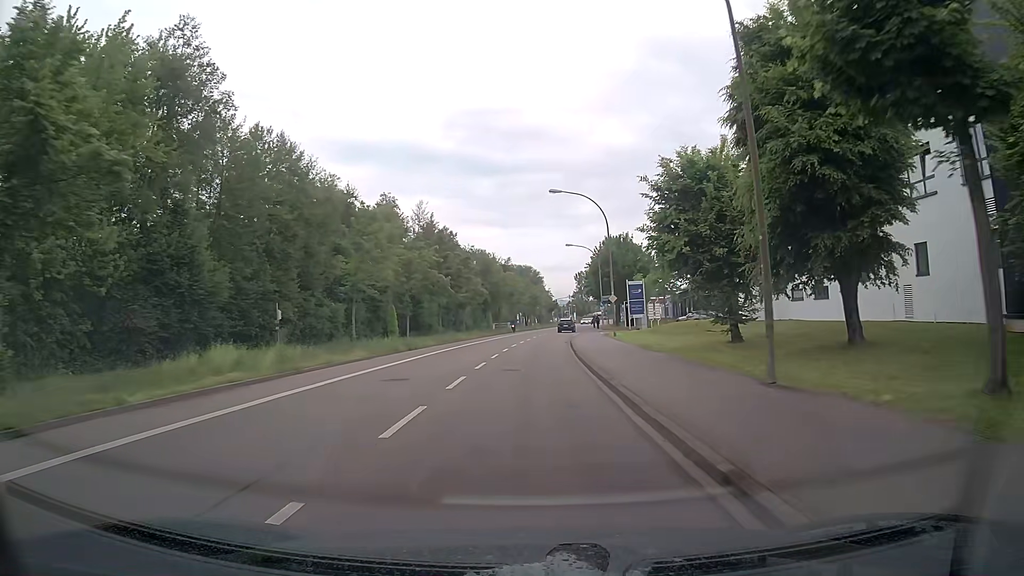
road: tertiary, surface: asphalt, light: Day
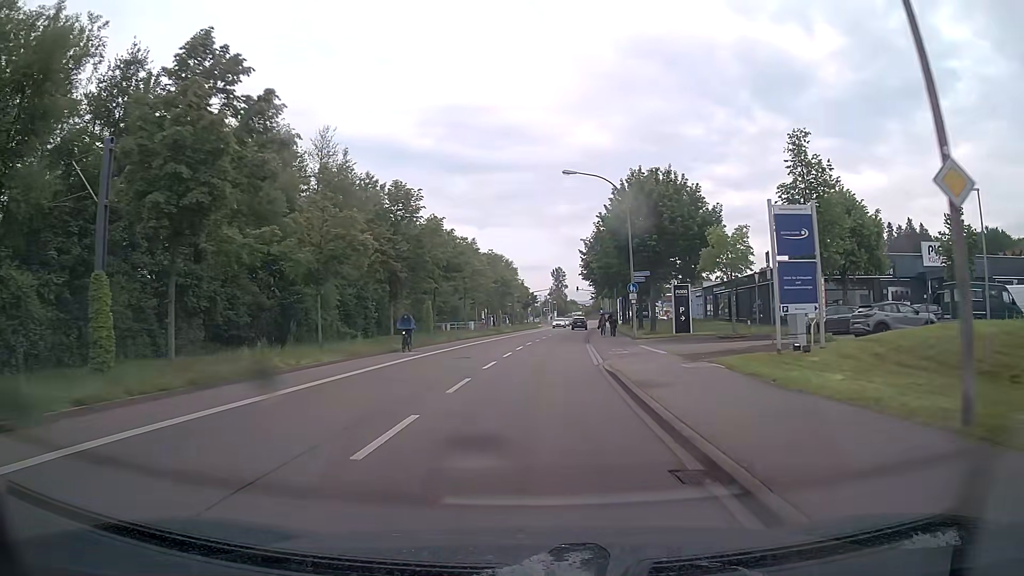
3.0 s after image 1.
(+0.5, +37.5) m; +2°
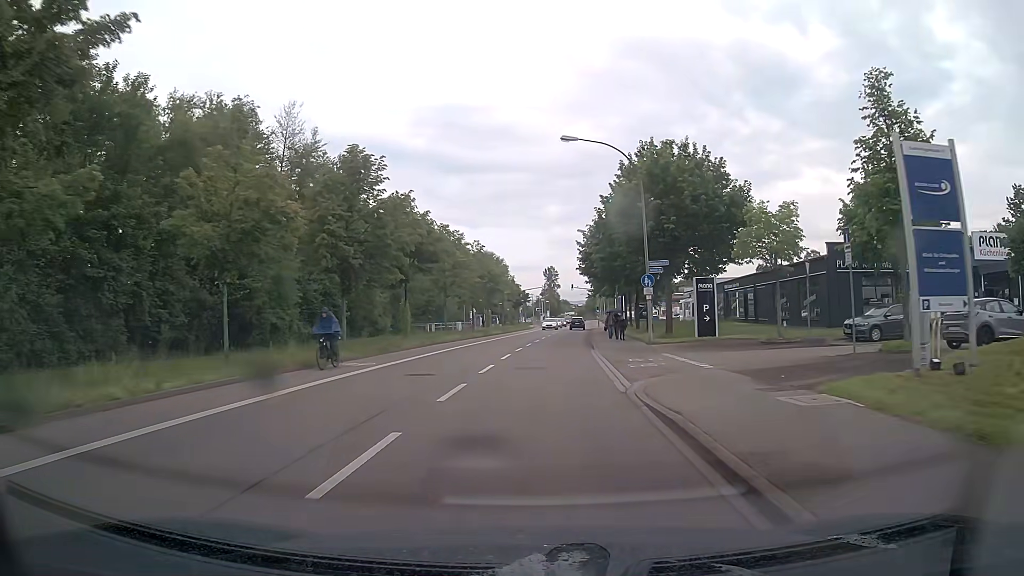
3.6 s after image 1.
(+0.1, +7.5) m; +1°
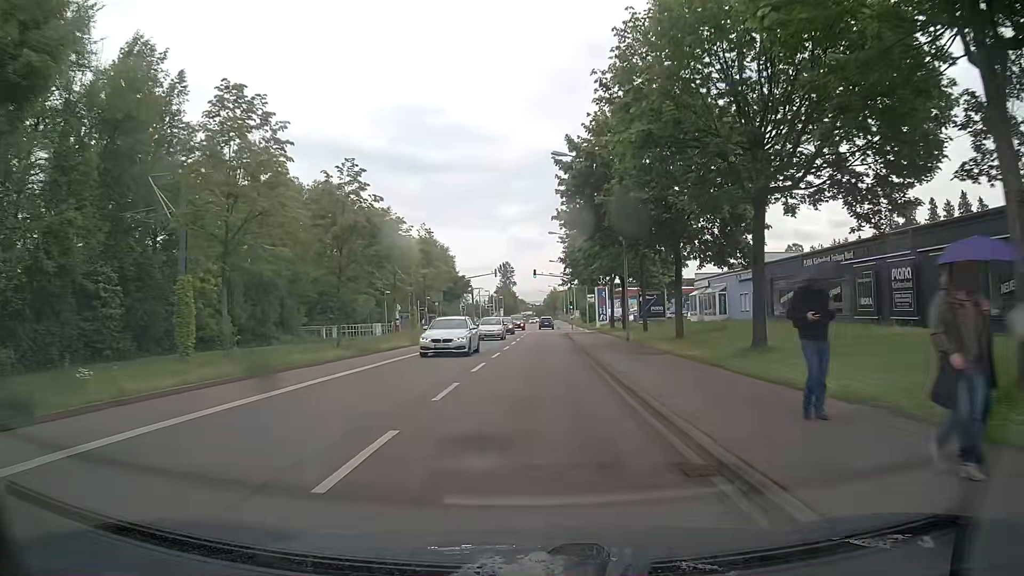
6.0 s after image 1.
(+1.0, +29.8) m; +4°
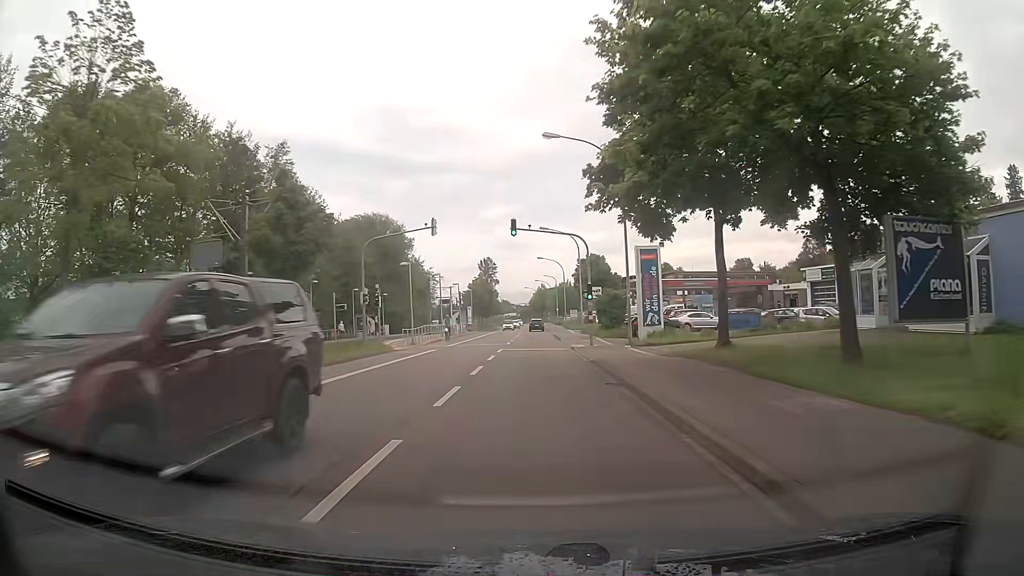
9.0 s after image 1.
(+0.4, +36.9) m; +1°
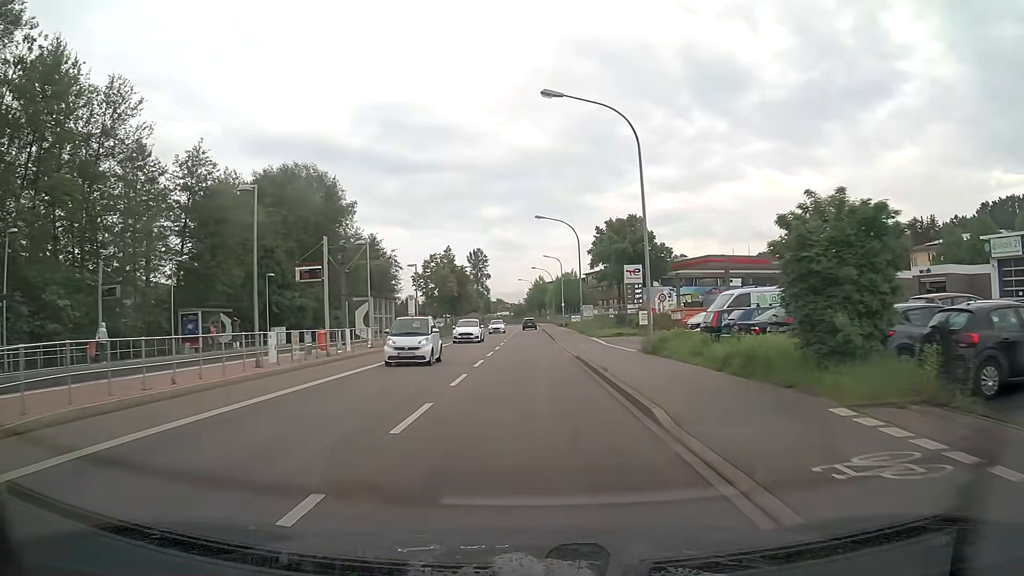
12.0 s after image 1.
(+0.2, +36.6) m; 0°
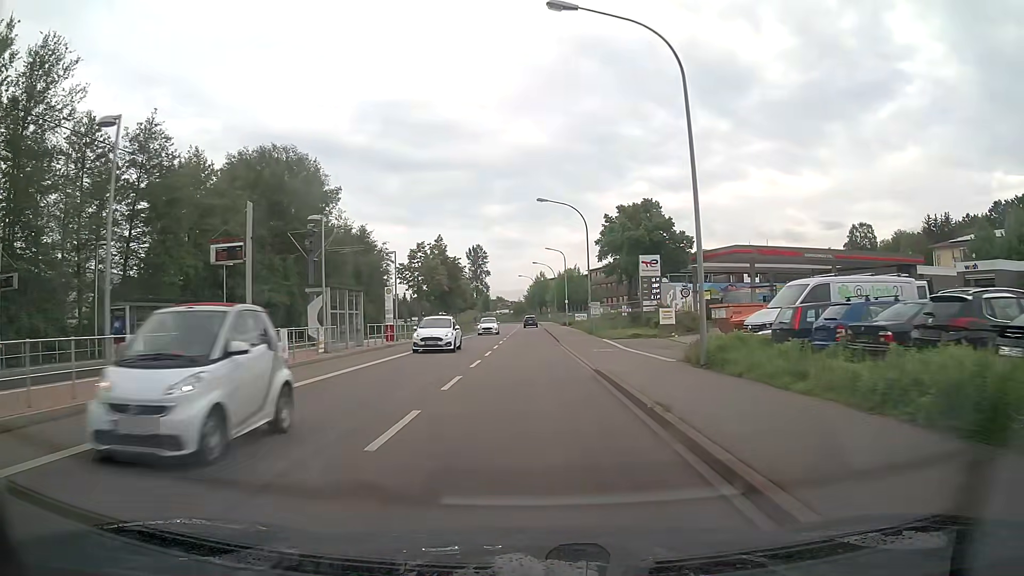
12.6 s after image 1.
(0.0, +7.3) m; 0°
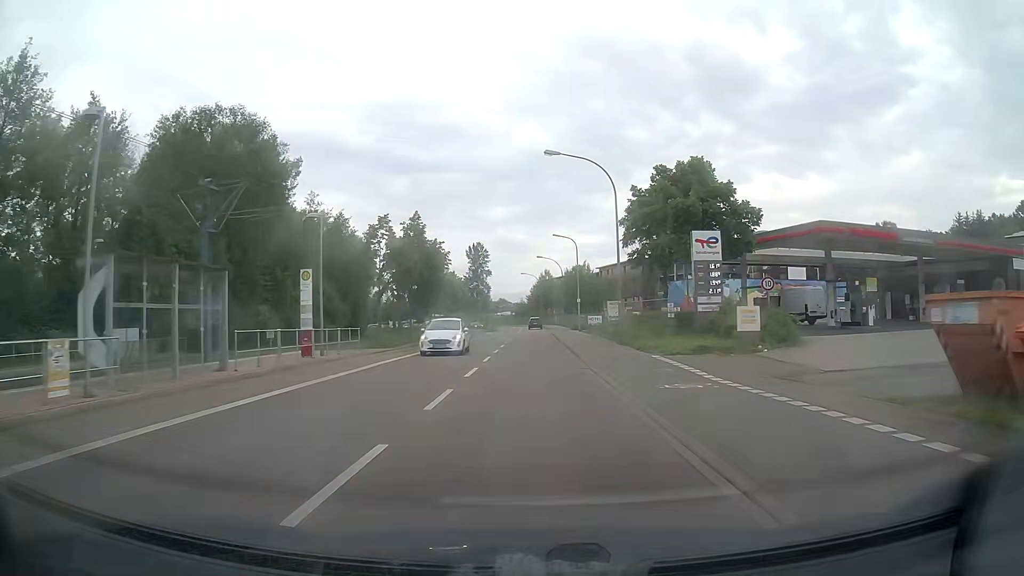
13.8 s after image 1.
(0.0, +14.6) m; 0°
